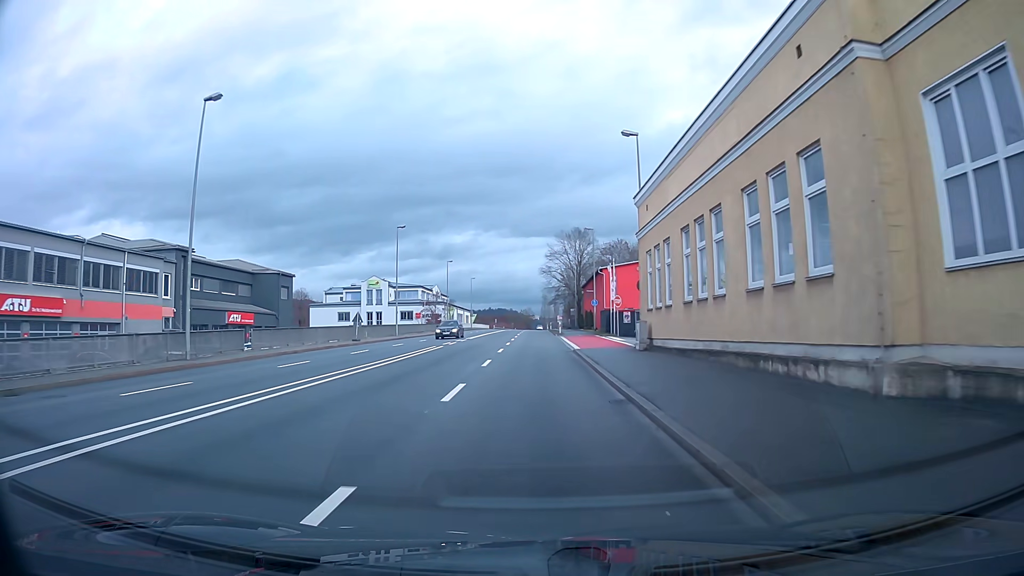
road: primary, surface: asphalt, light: Day
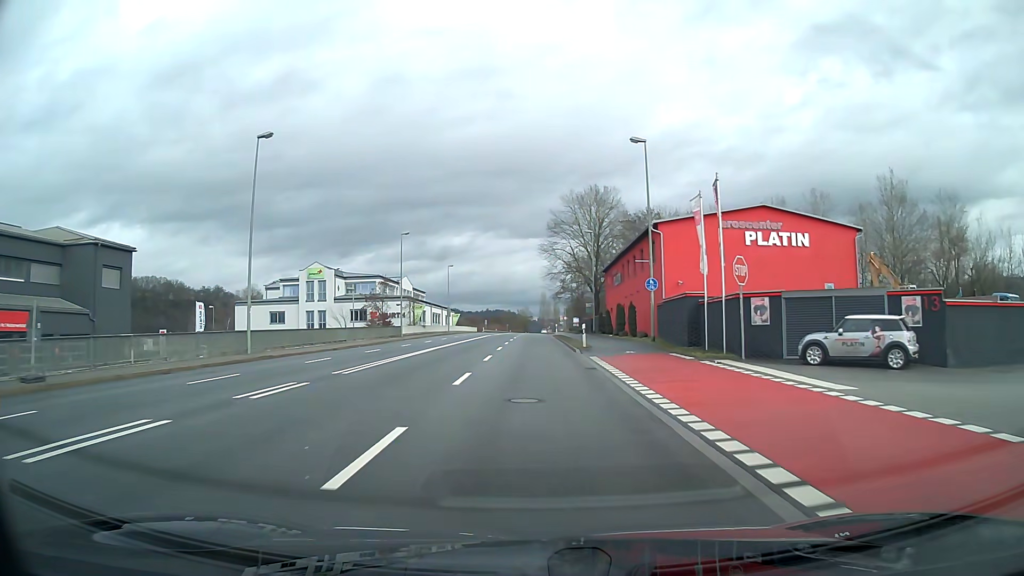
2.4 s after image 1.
(+0.2, +33.1) m; 0°
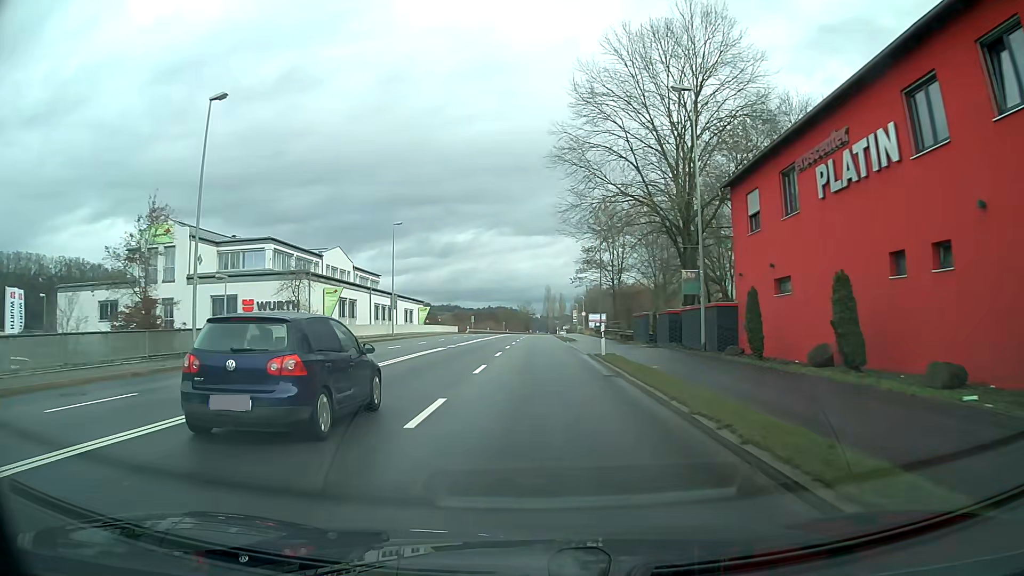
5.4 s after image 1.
(-0.2, +42.2) m; 0°
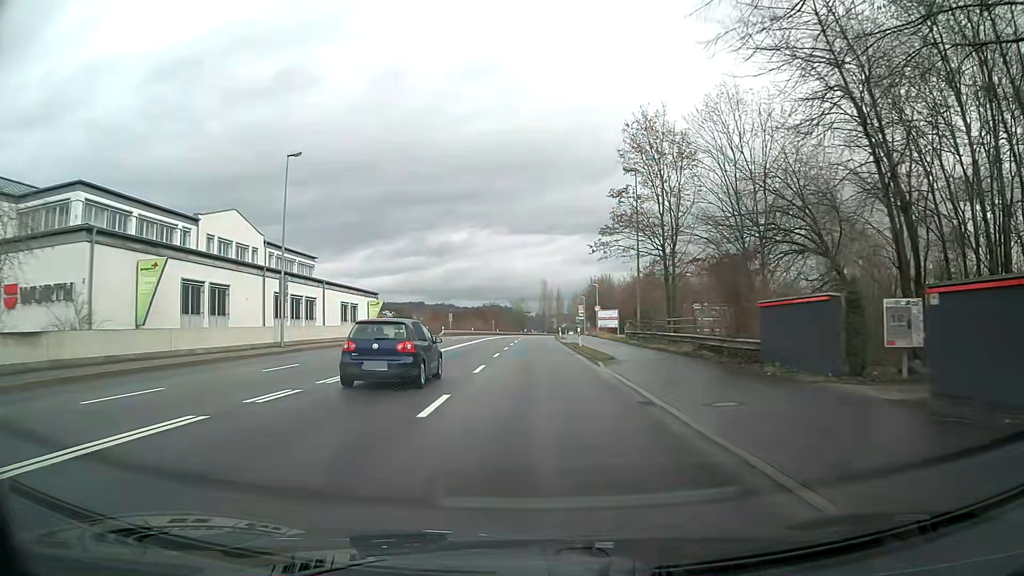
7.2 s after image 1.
(+0.1, +26.1) m; 0°
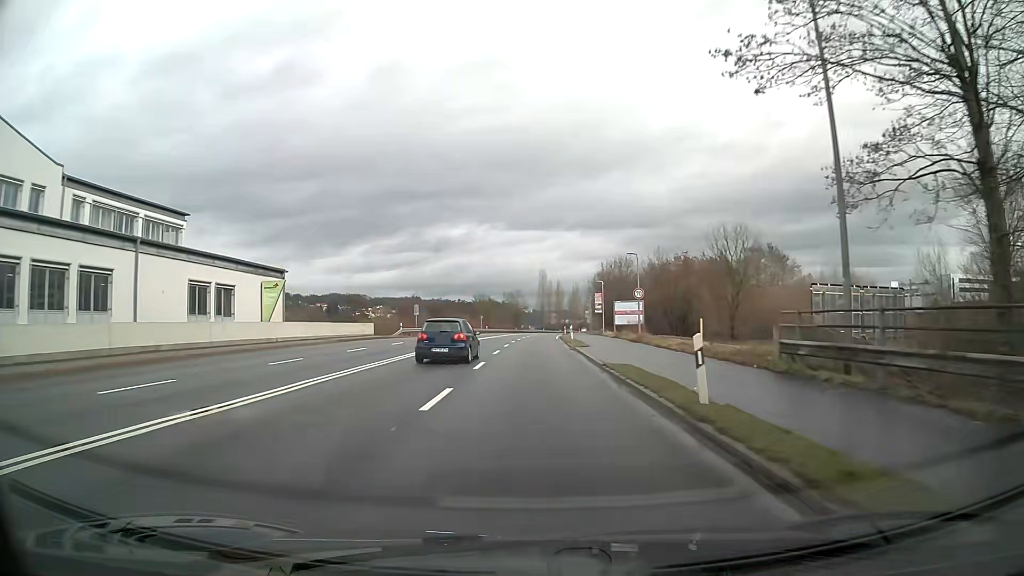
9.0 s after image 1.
(0.0, +26.6) m; 0°
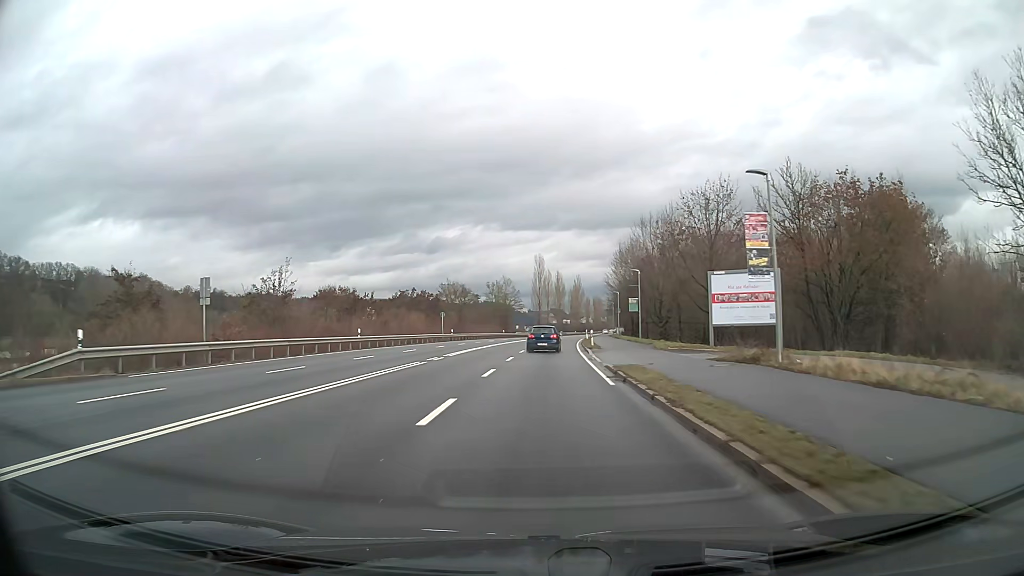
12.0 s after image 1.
(+0.4, +46.2) m; +1°
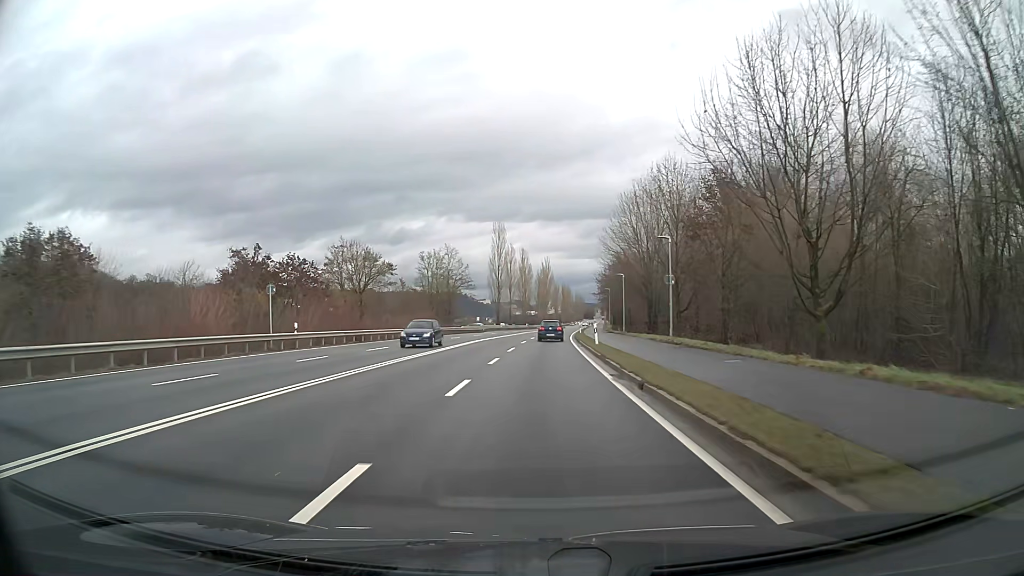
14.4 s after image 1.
(+1.1, +42.2) m; +3°
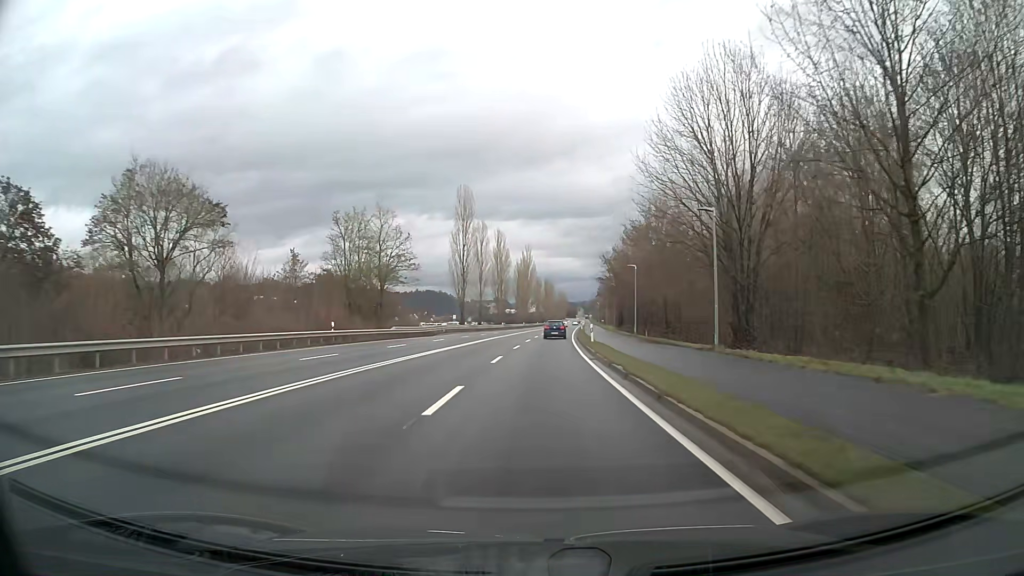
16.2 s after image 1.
(+0.5, +32.6) m; +2°
